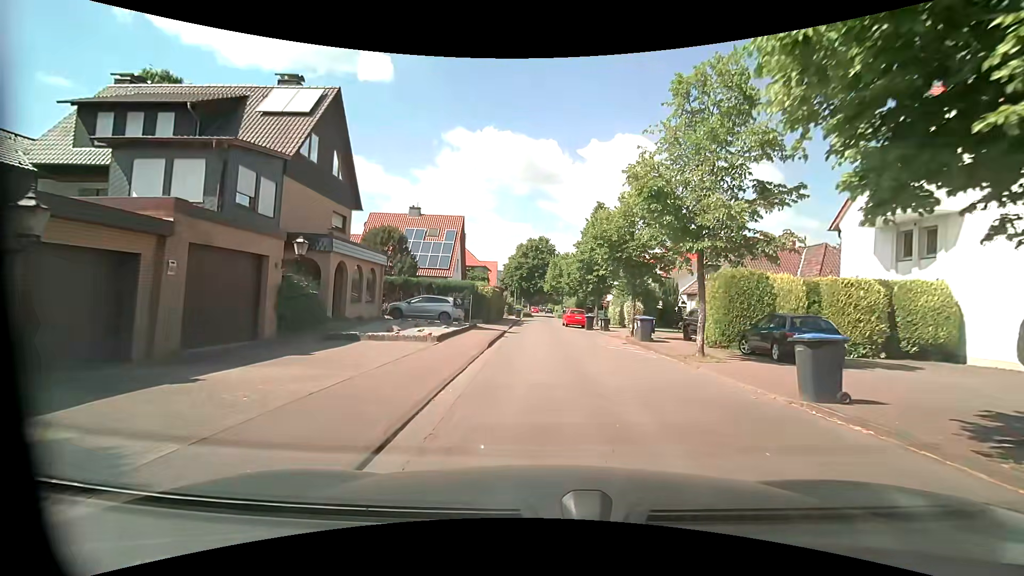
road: residential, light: Day
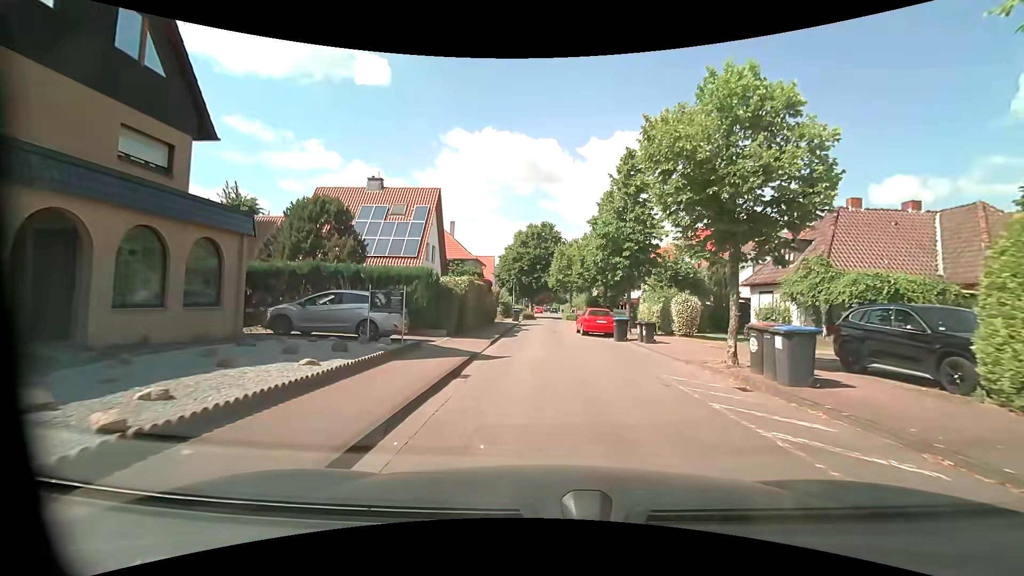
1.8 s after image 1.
(-0.2, +12.6) m; -1°
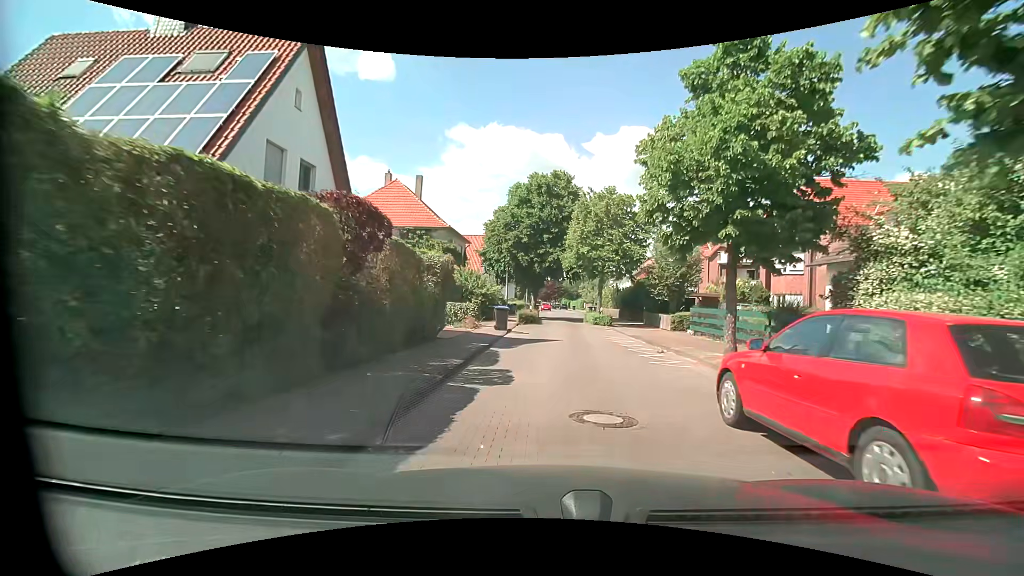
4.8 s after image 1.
(-0.3, +21.8) m; -1°
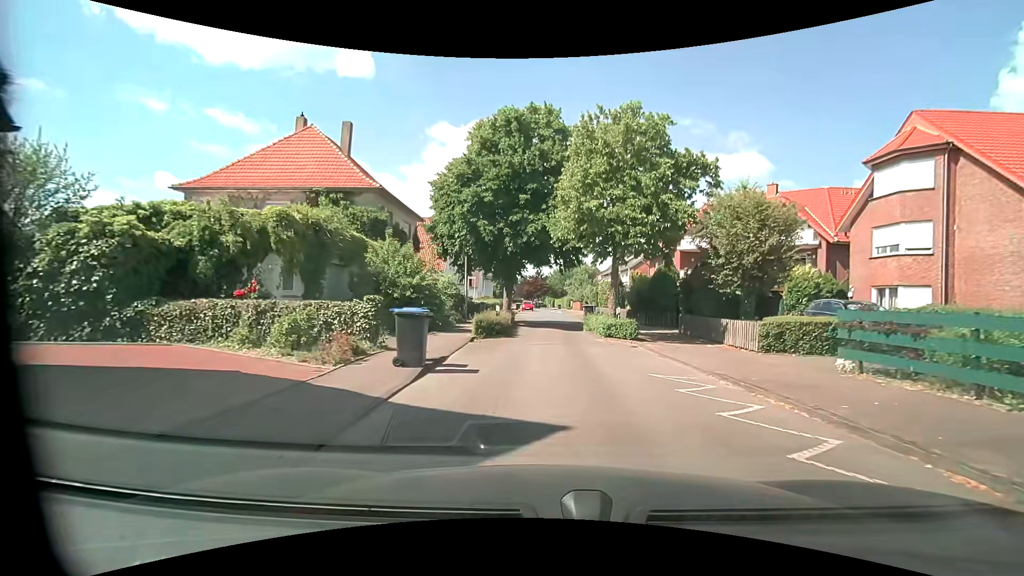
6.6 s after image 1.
(+0.2, +13.2) m; +3°
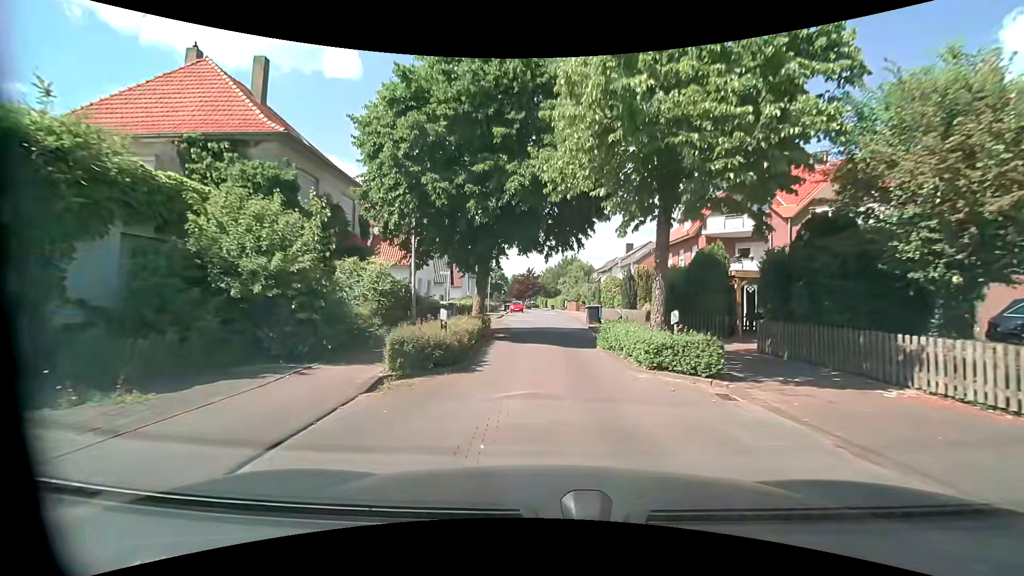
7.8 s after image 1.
(-0.1, +8.9) m; 0°
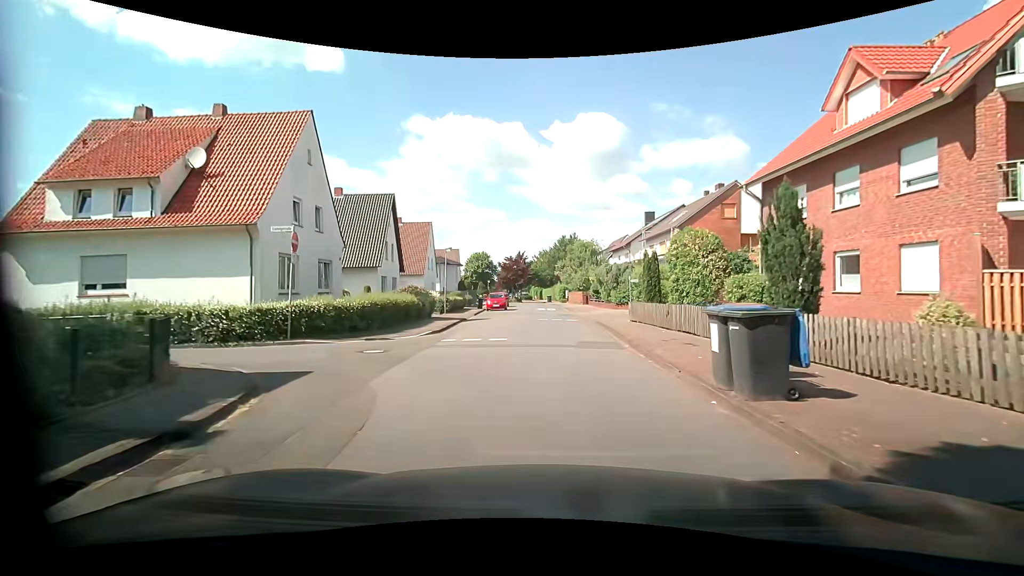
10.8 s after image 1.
(0.0, +21.5) m; -2°
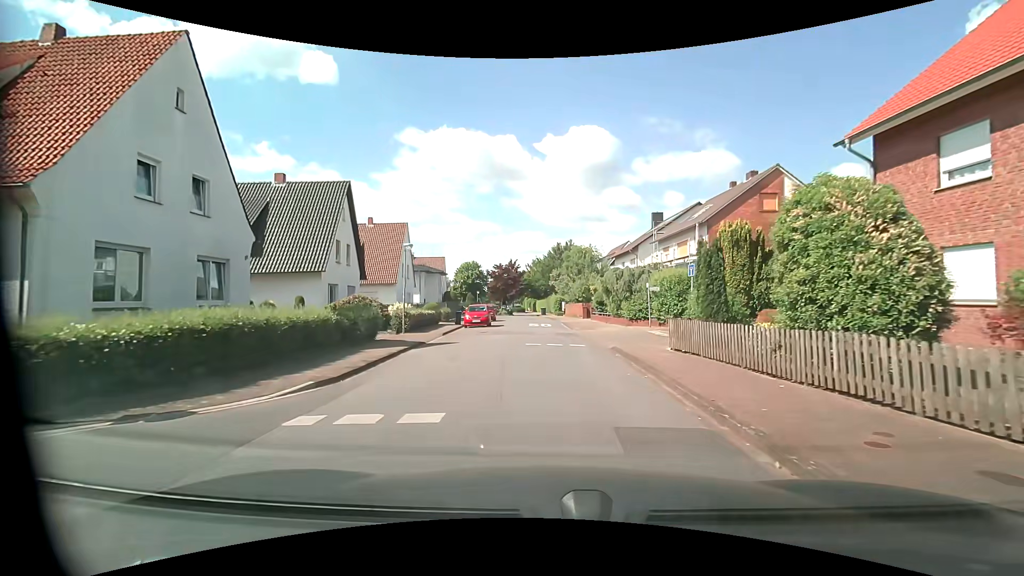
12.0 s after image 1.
(+0.3, +8.3) m; +2°
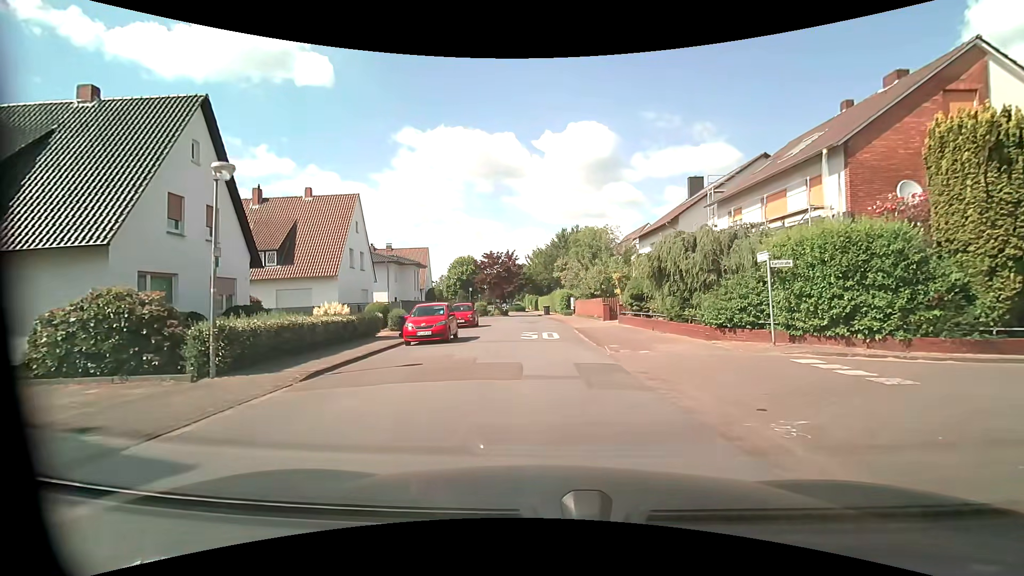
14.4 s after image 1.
(+0.1, +13.8) m; 0°
